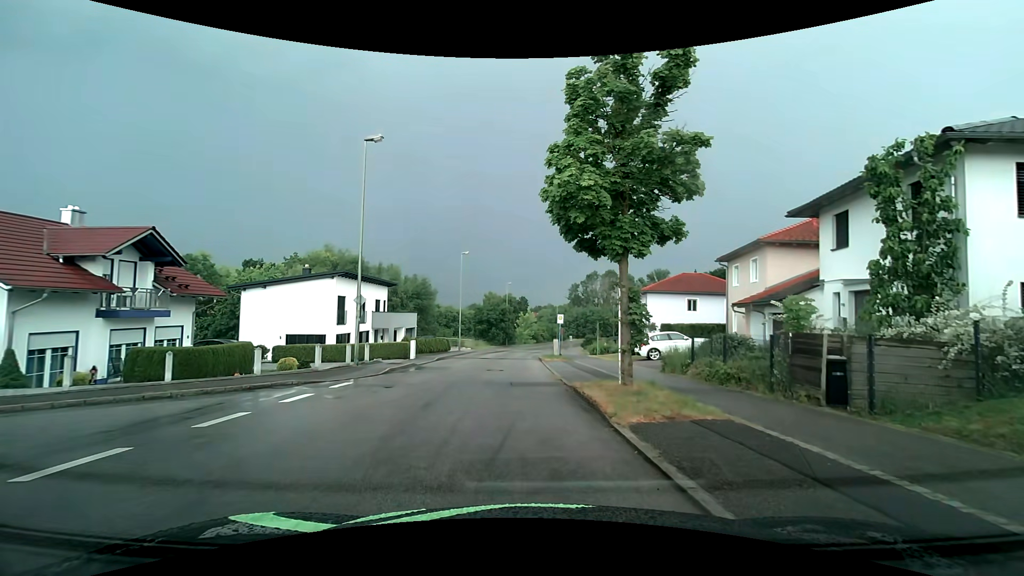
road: residential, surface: asphalt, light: Day
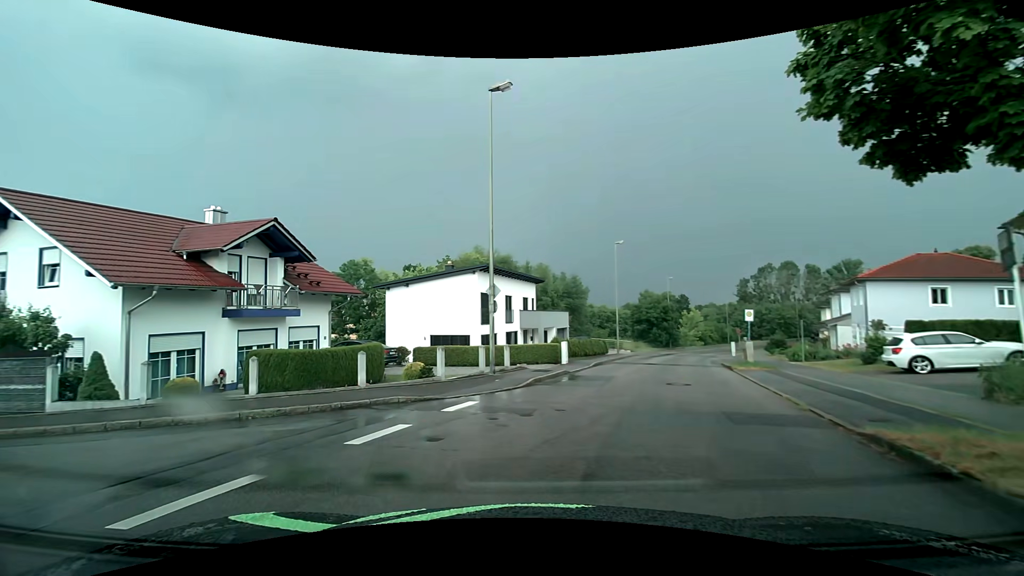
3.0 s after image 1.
(-0.5, +5.5) m; -17°
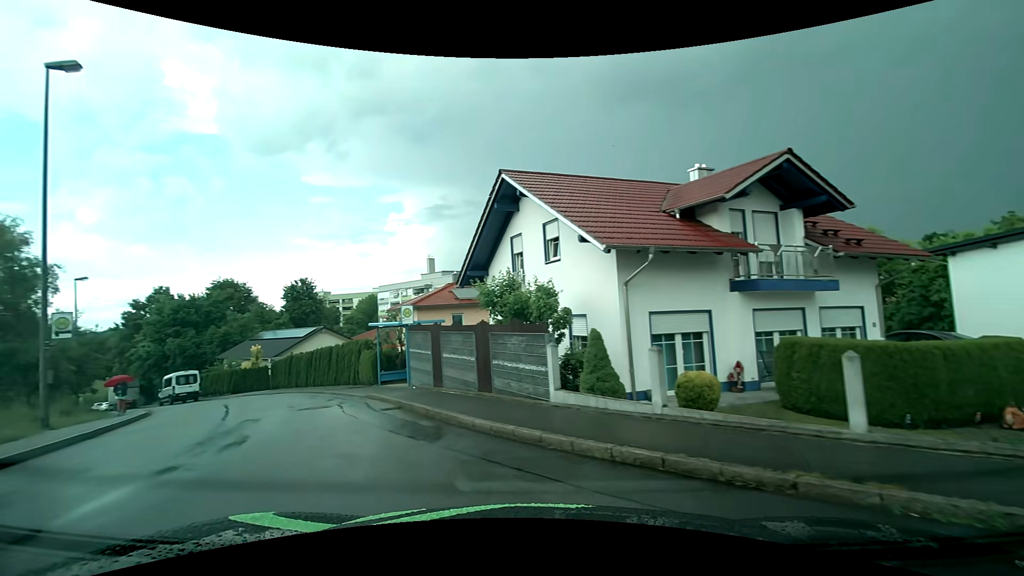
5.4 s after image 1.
(-2.7, +6.0) m; -49°
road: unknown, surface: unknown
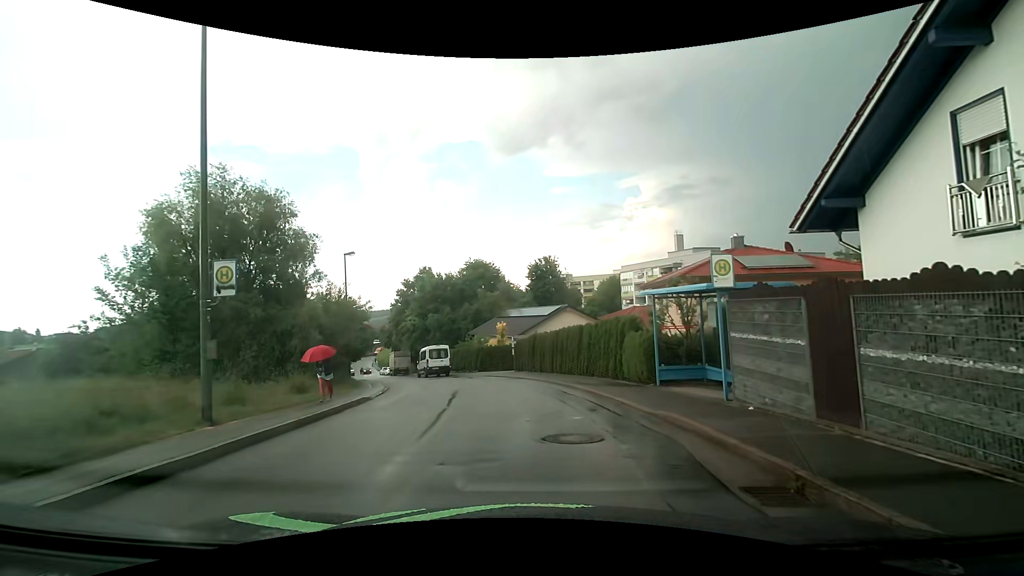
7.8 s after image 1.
(-2.6, +7.4) m; -28°
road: residential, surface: asphalt
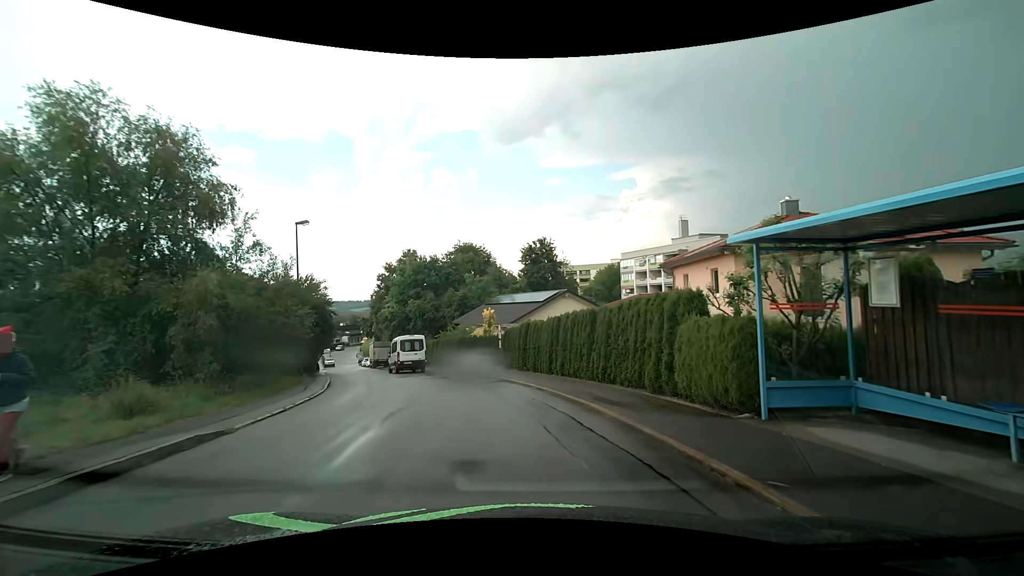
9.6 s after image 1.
(0.0, +6.9) m; +1°
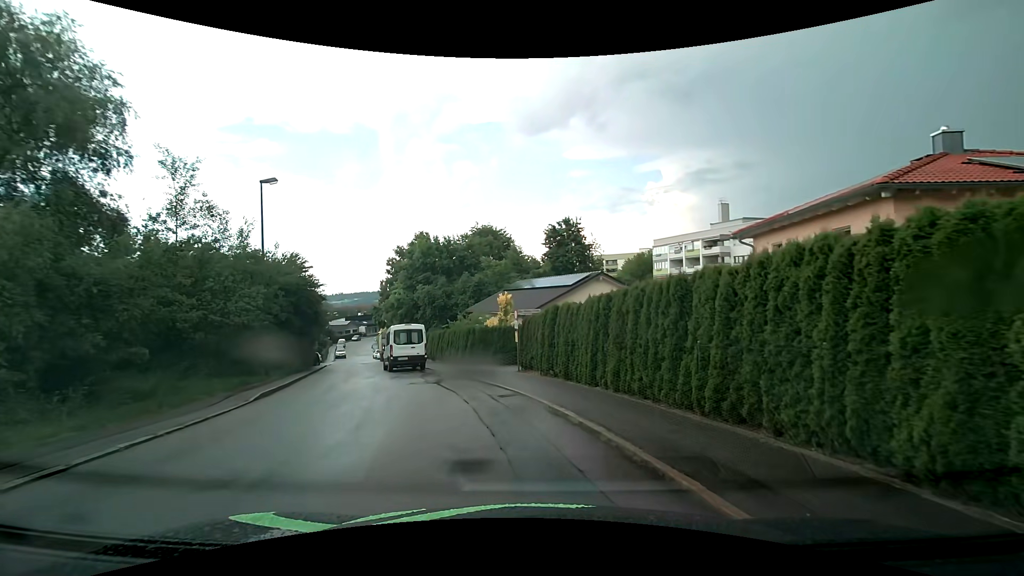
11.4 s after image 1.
(-0.2, +7.0) m; -4°
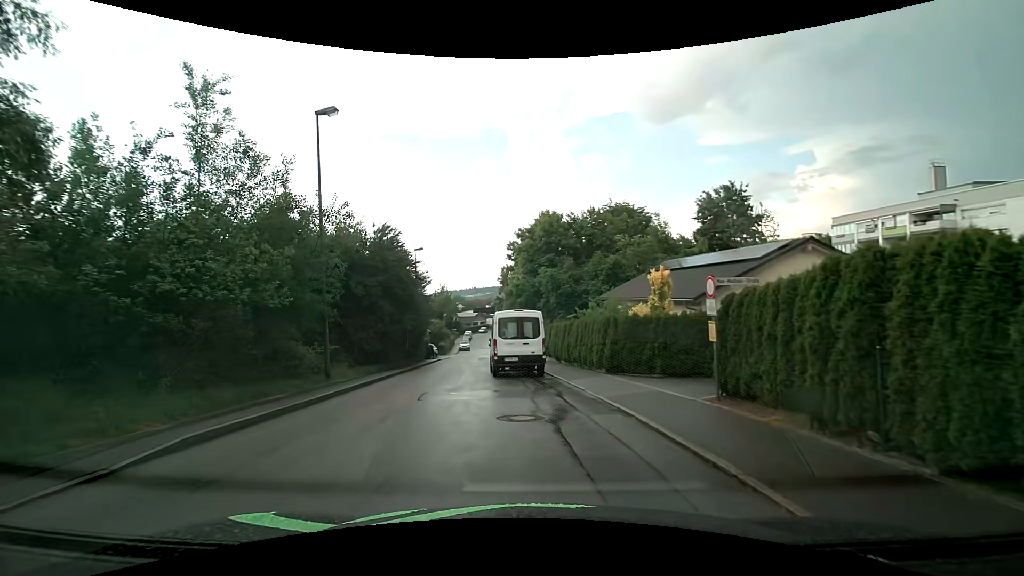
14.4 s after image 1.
(-0.9, +8.9) m; -13°
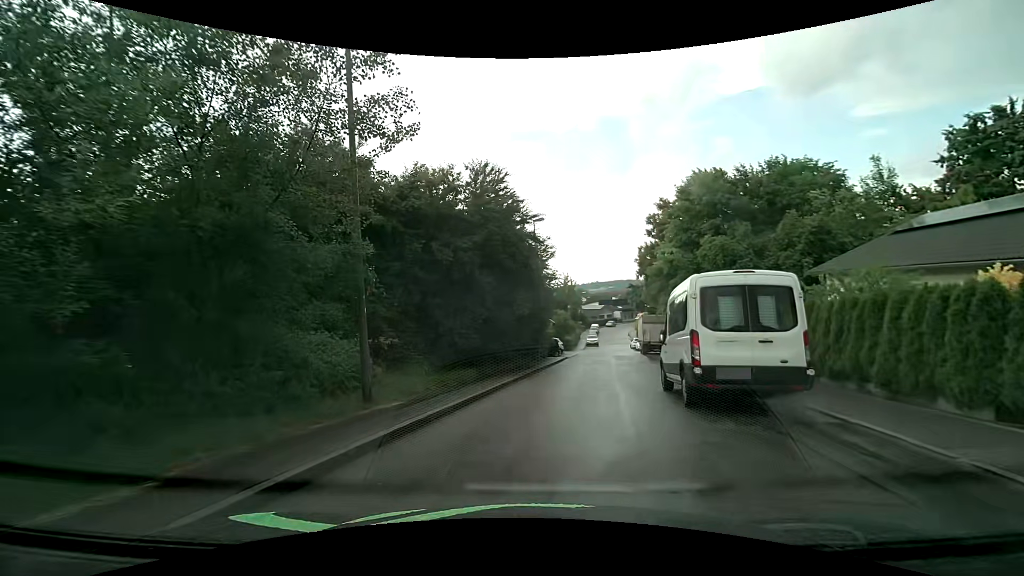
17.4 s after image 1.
(-1.7, +9.4) m; -15°
(0, +10) (+2, +20) (+5, +29) (+6, +39) (+8, +49) (+9, +59) (+10, +69) (+13, +79) (+15, +88) (+17, +98) m
